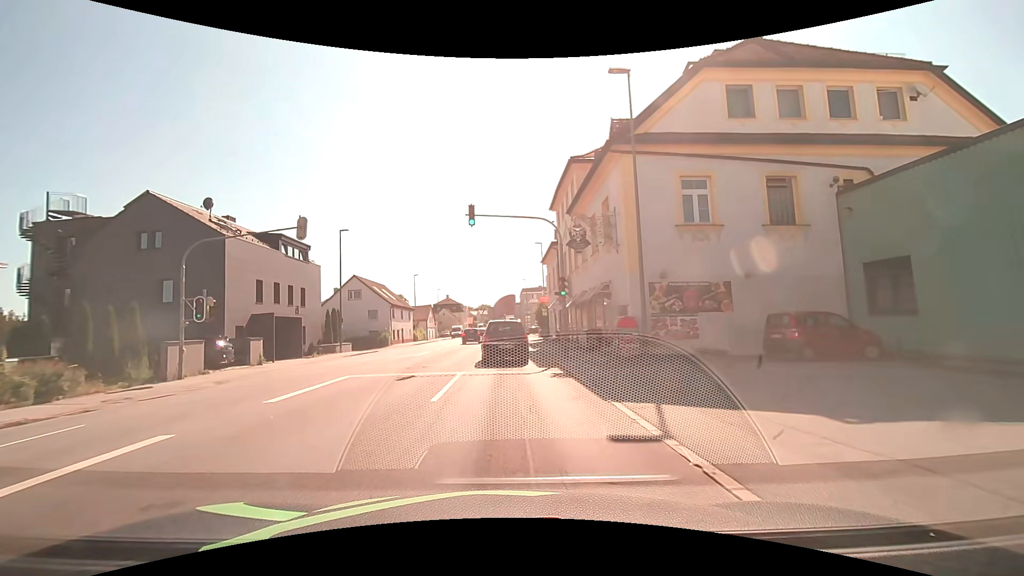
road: tertiary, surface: asphalt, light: Day
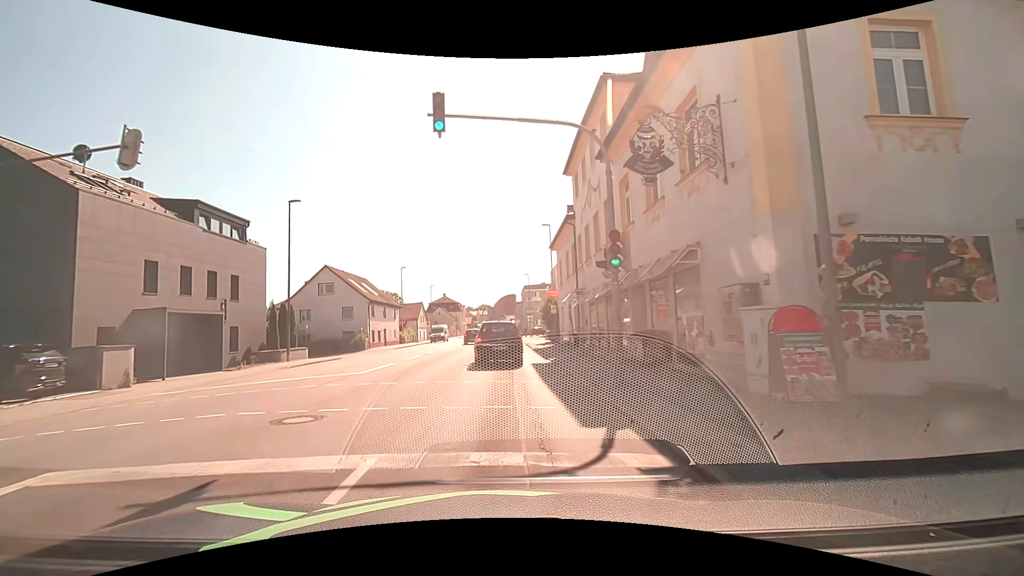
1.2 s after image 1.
(0.0, +9.8) m; 0°
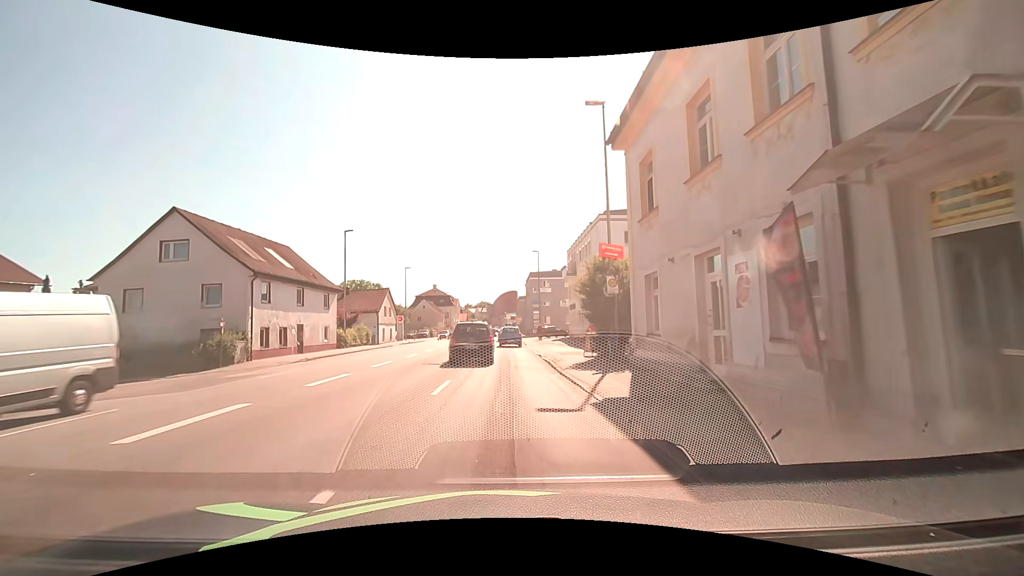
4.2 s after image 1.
(+0.1, +23.8) m; 0°
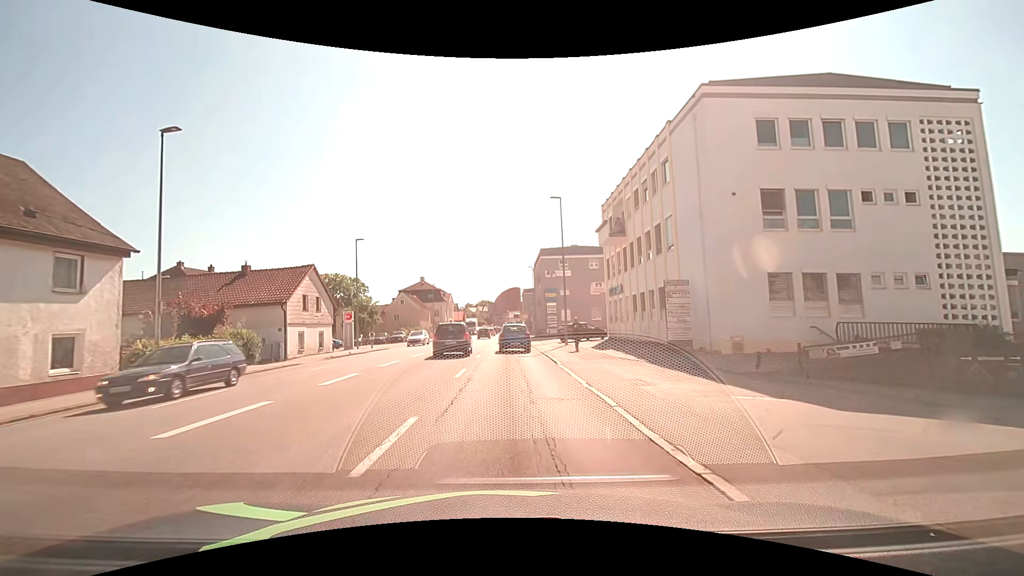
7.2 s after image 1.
(+0.1, +23.5) m; 0°
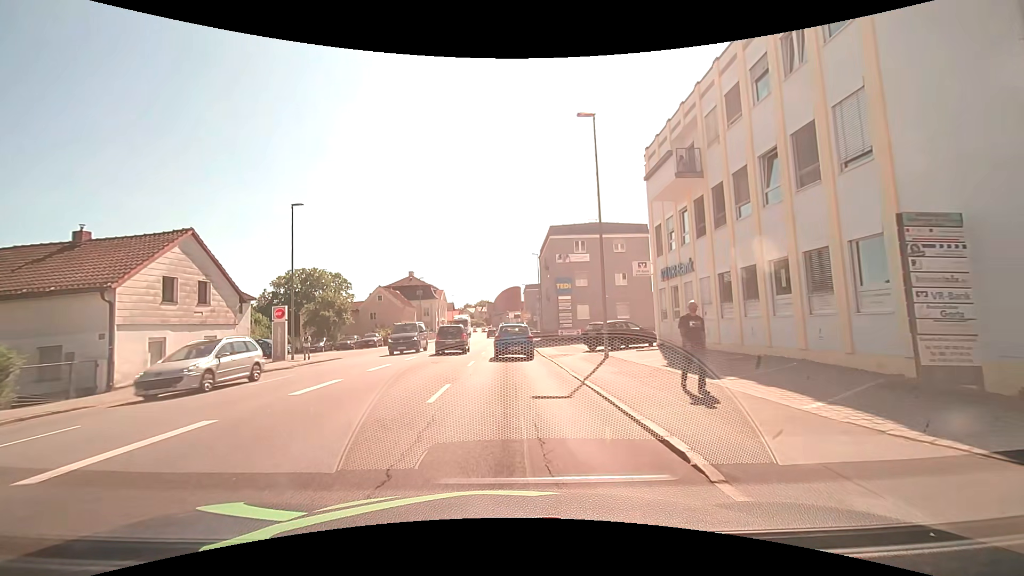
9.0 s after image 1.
(-0.1, +13.7) m; -1°
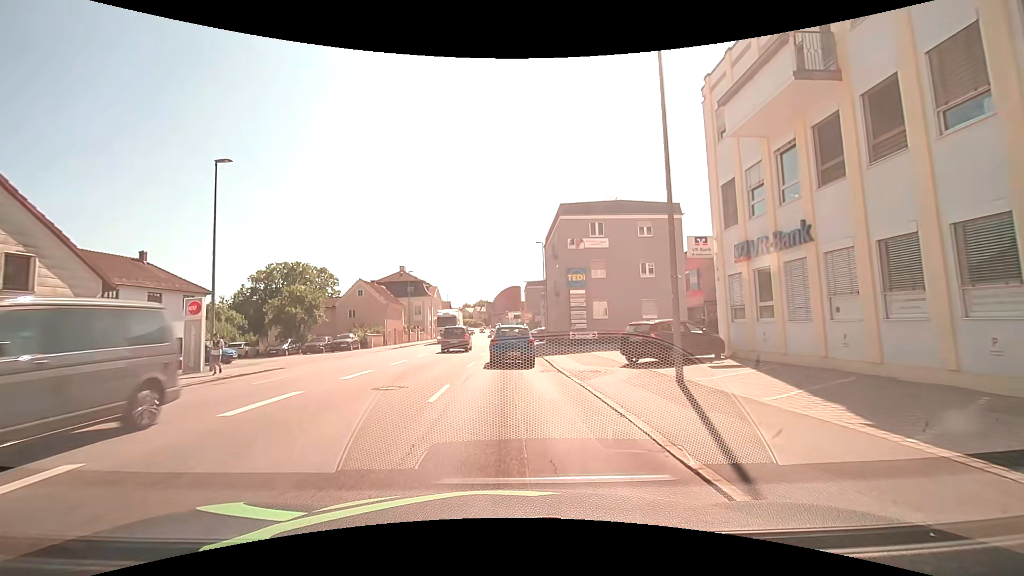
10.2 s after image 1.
(+0.1, +8.6) m; +1°
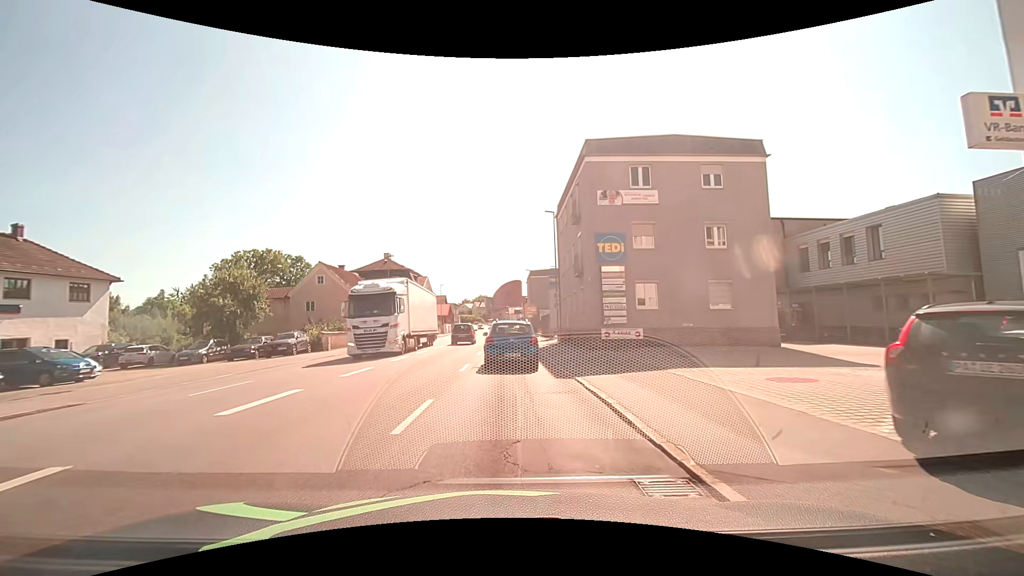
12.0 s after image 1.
(-0.1, +12.1) m; 0°
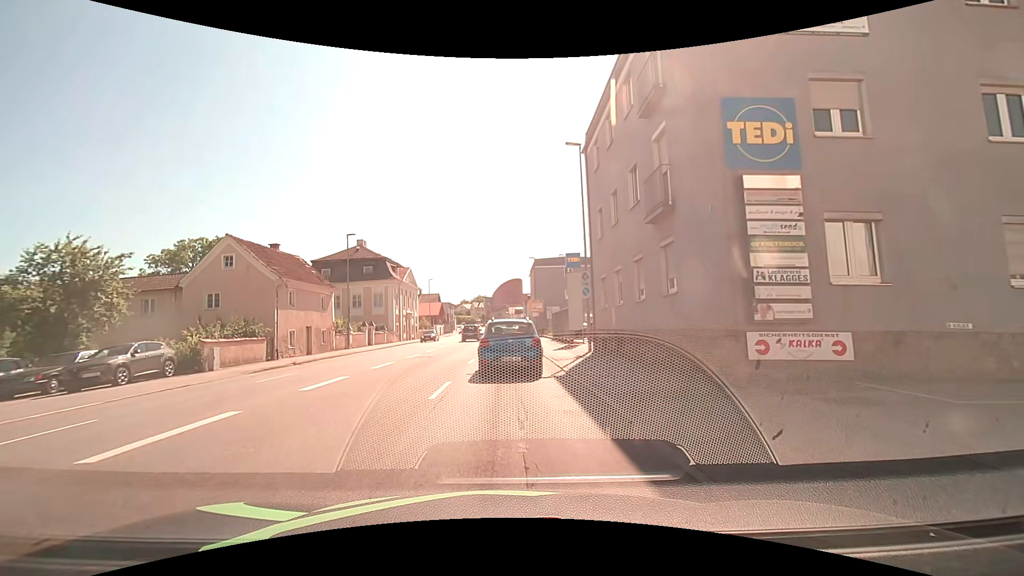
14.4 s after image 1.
(-0.1, +14.7) m; 0°
